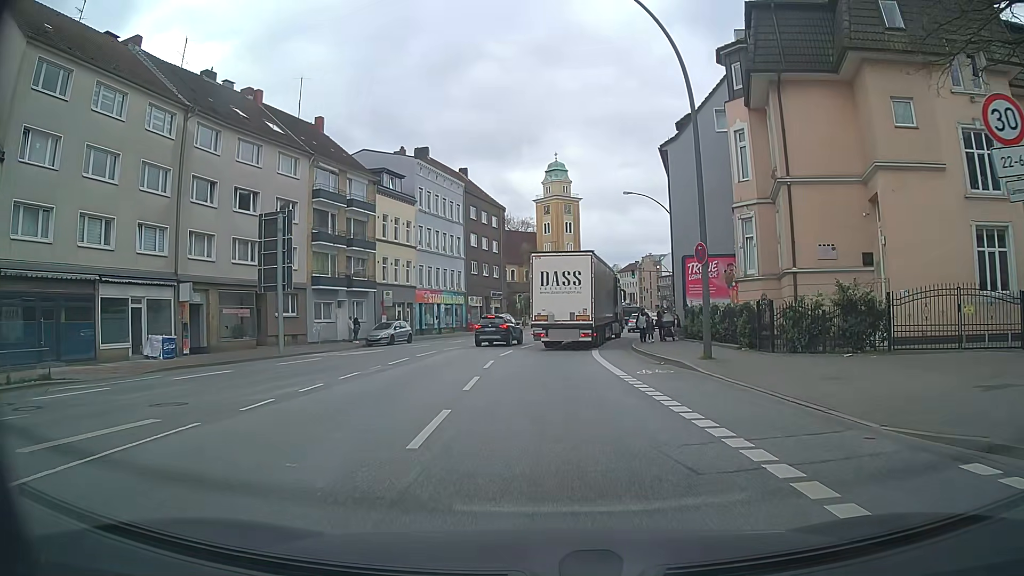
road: secondary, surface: asphalt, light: Day
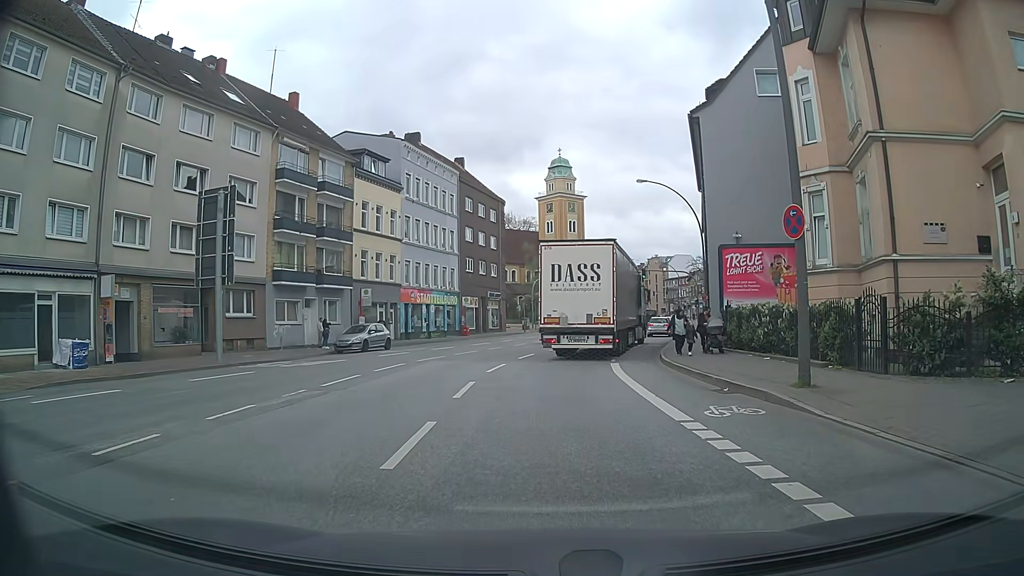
(0.0, +6.8) m; 0°
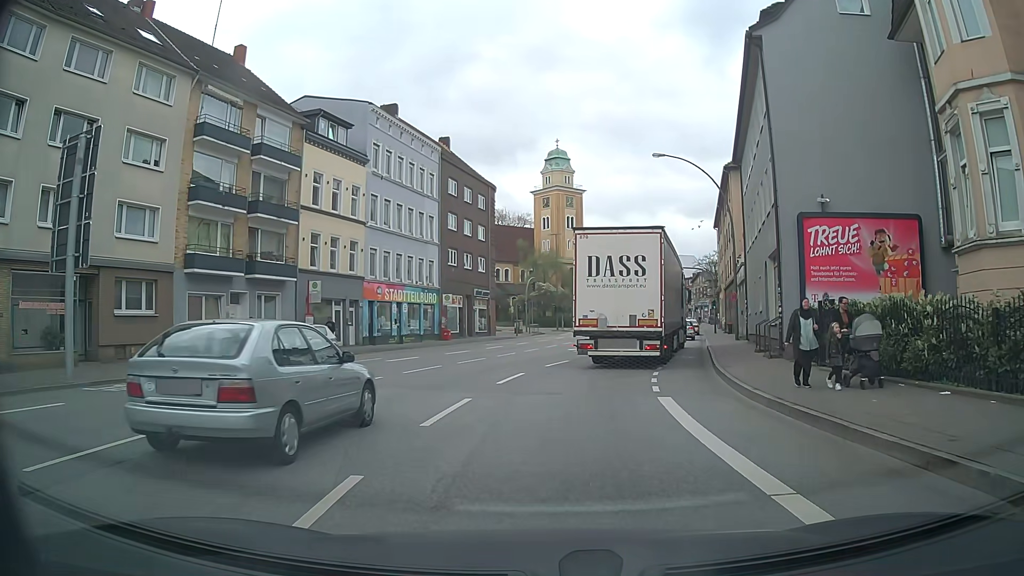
(0.0, +9.4) m; 0°
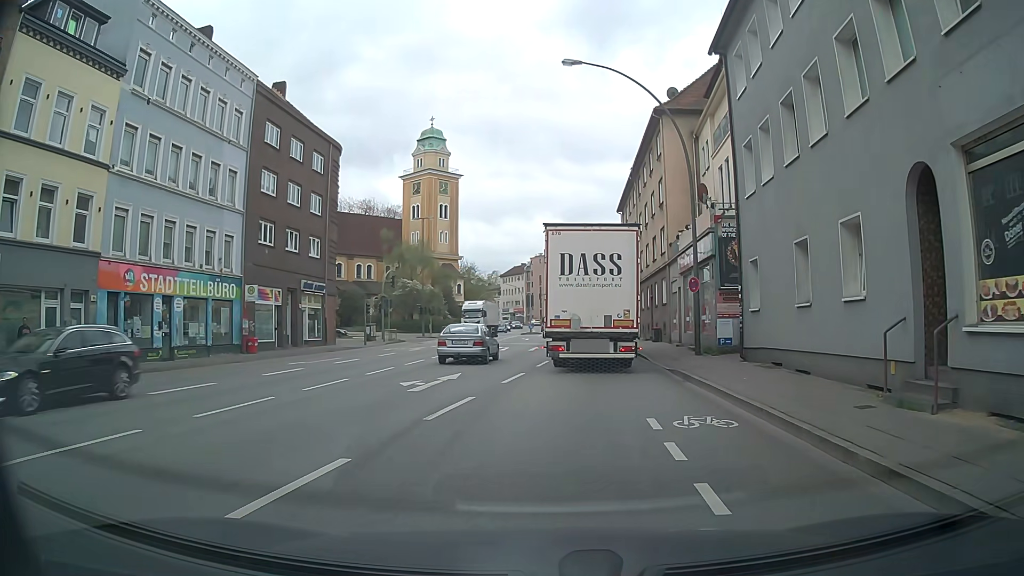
(+1.5, +16.9) m; +10°
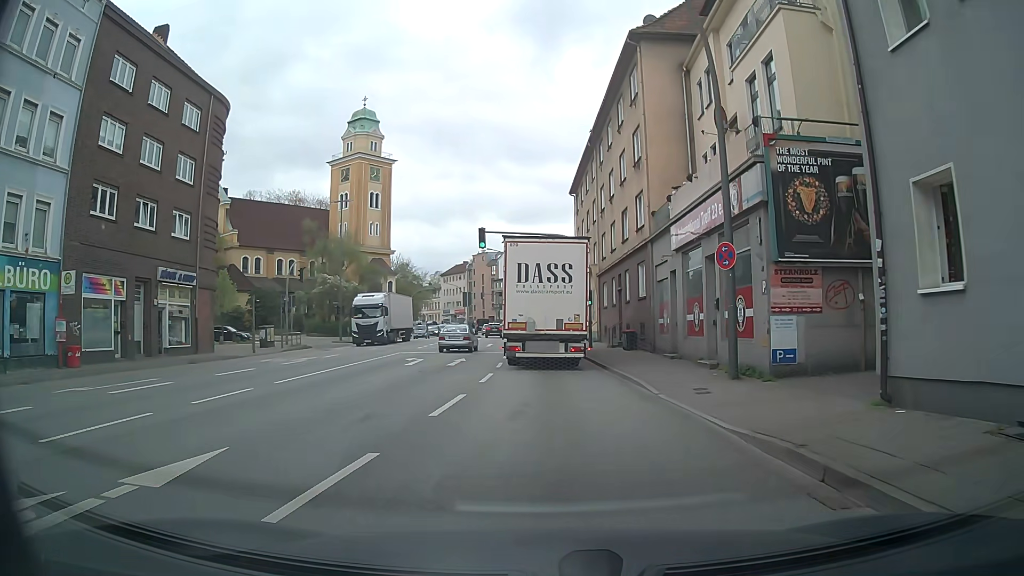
(+0.8, +11.6) m; +5°
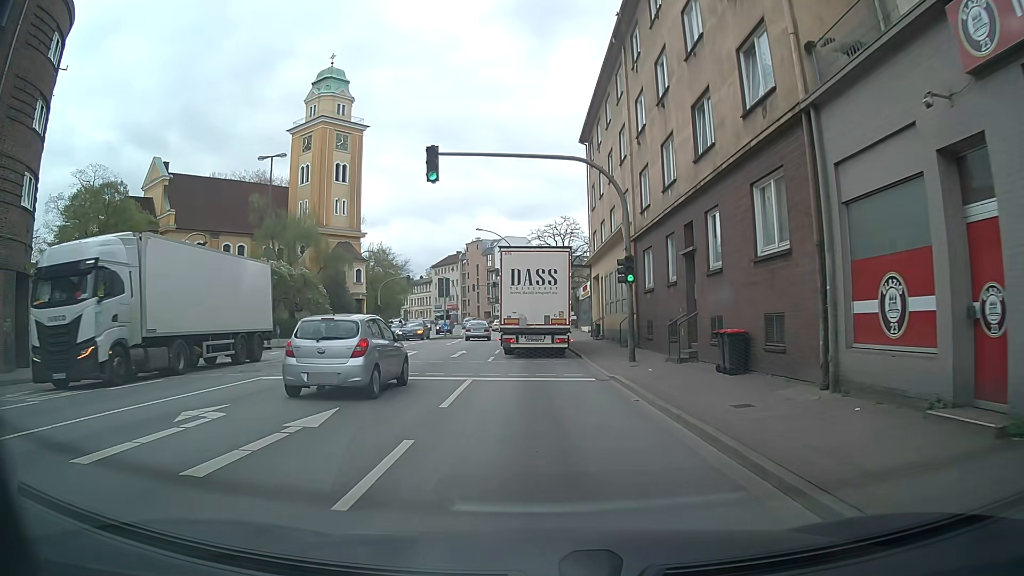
(+0.1, +17.4) m; -1°
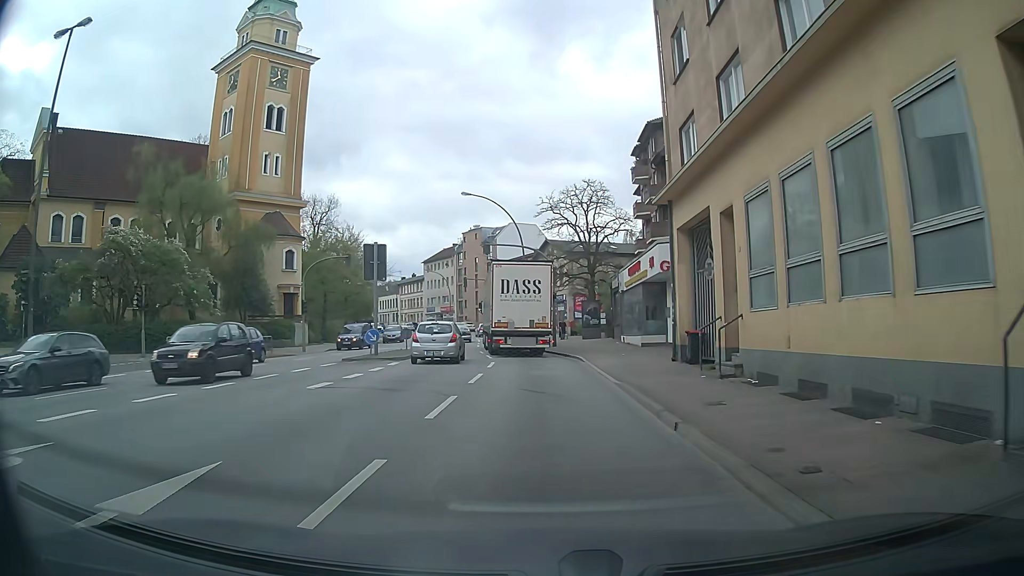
(0.0, +25.1) m; 0°
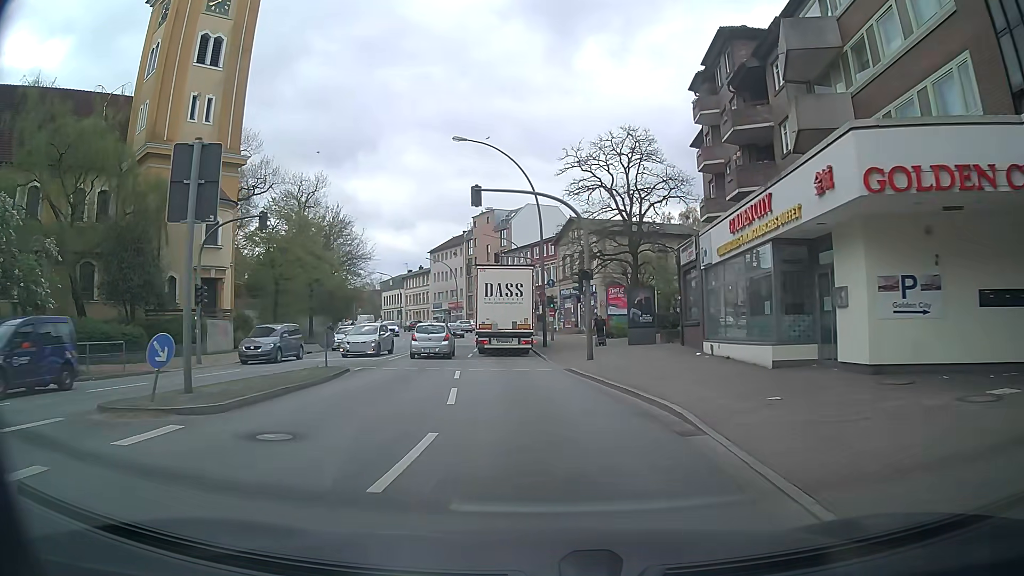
(-0.2, +16.5) m; -2°
(0, +10) (-1, +20) (-1, +30) (-2, +40) (-3, +50) (-4, +60) (-6, +70) (-9, +79) (-12, +89) (-16, +98) m
